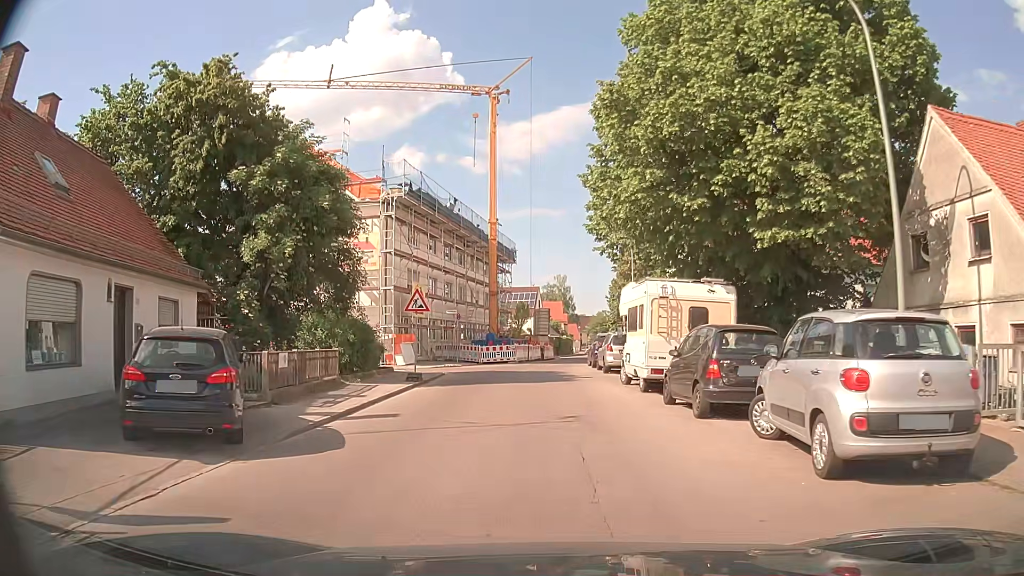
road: tertiary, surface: asphalt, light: Day
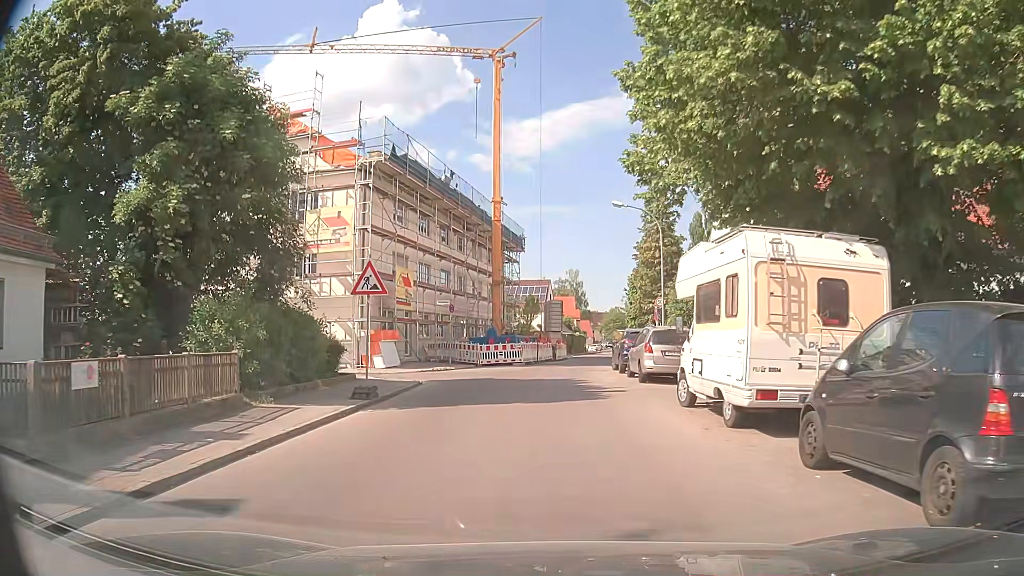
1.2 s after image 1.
(0.0, +7.2) m; -1°
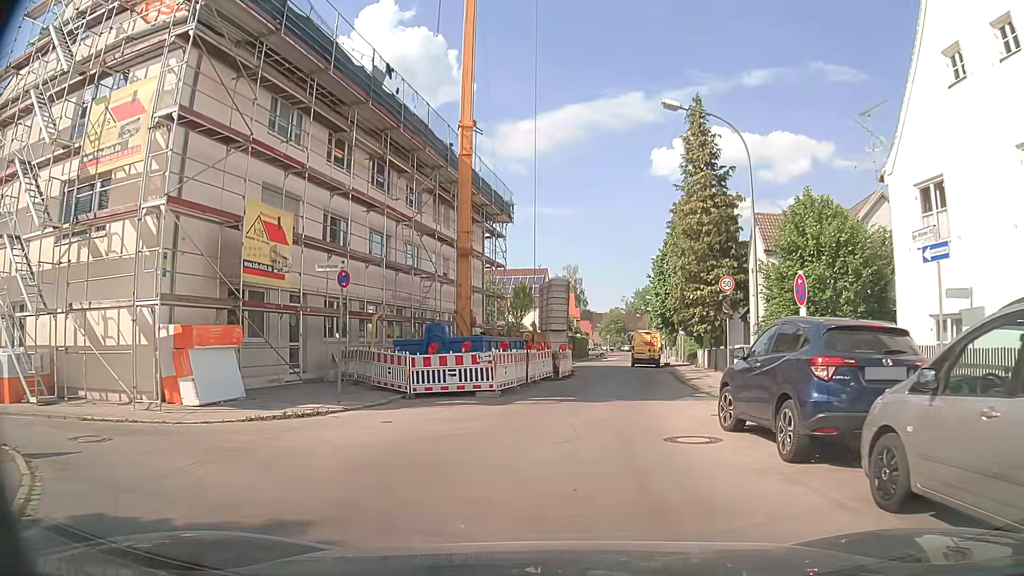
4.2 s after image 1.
(-0.2, +16.8) m; 0°
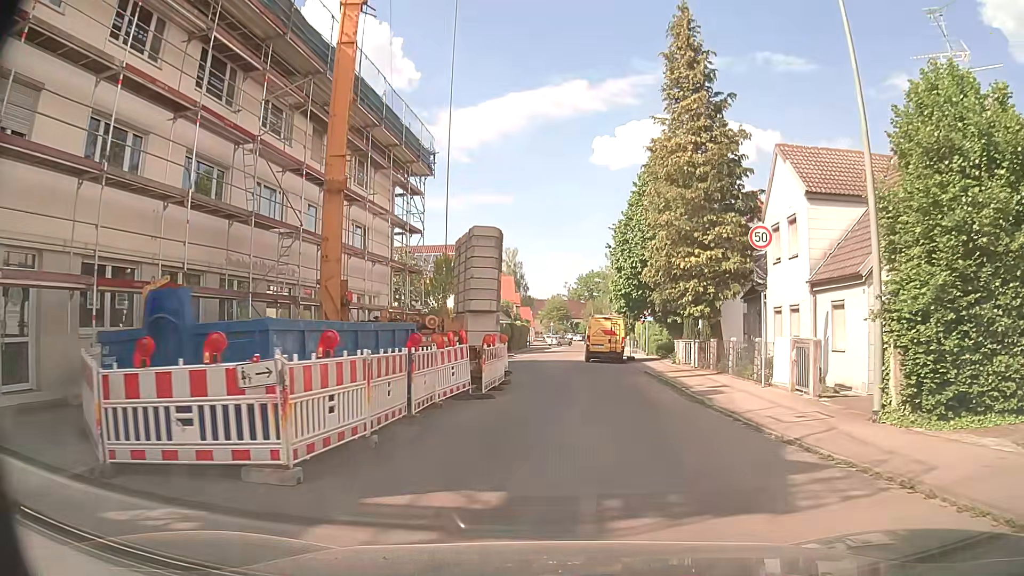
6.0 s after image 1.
(+0.4, +10.9) m; +4°
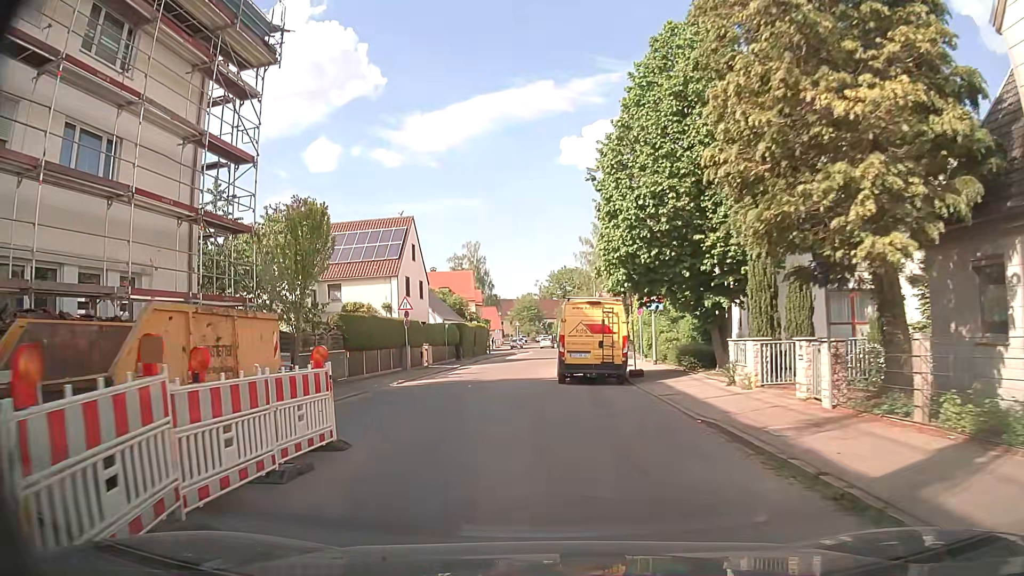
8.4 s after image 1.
(+1.2, +16.5) m; +4°
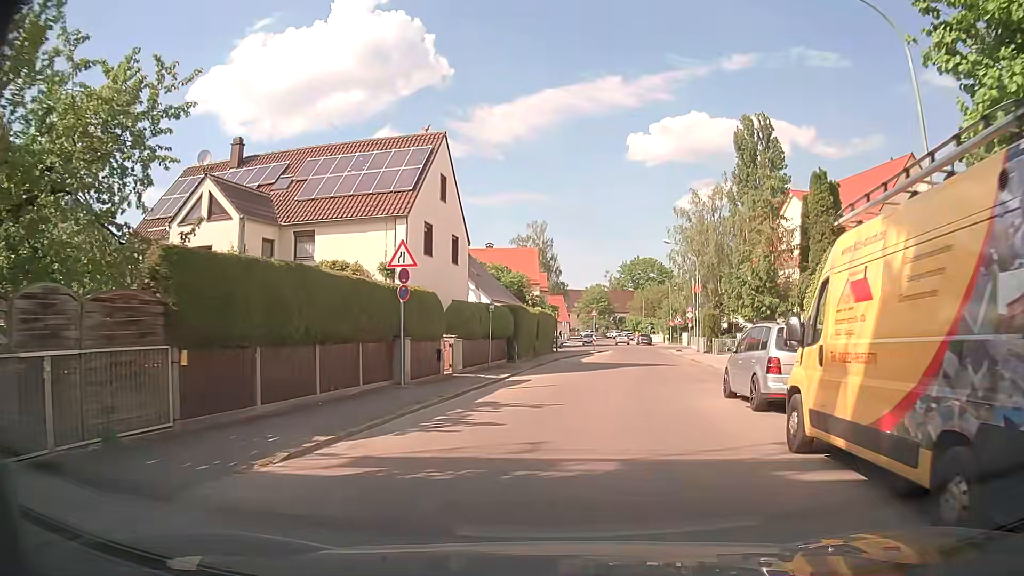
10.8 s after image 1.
(-2.0, +17.1) m; -6°
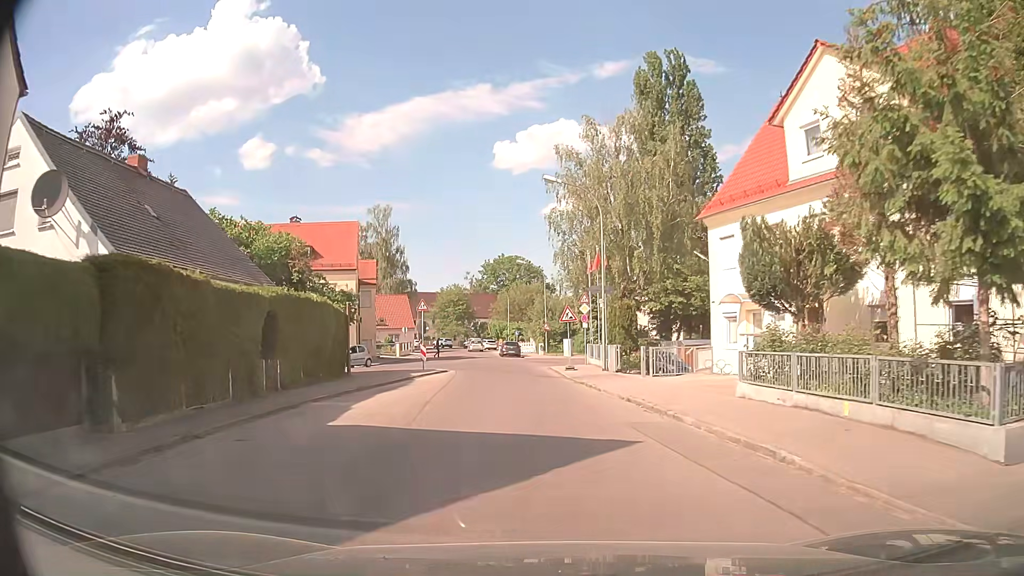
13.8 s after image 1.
(+2.8, +22.8) m; +11°
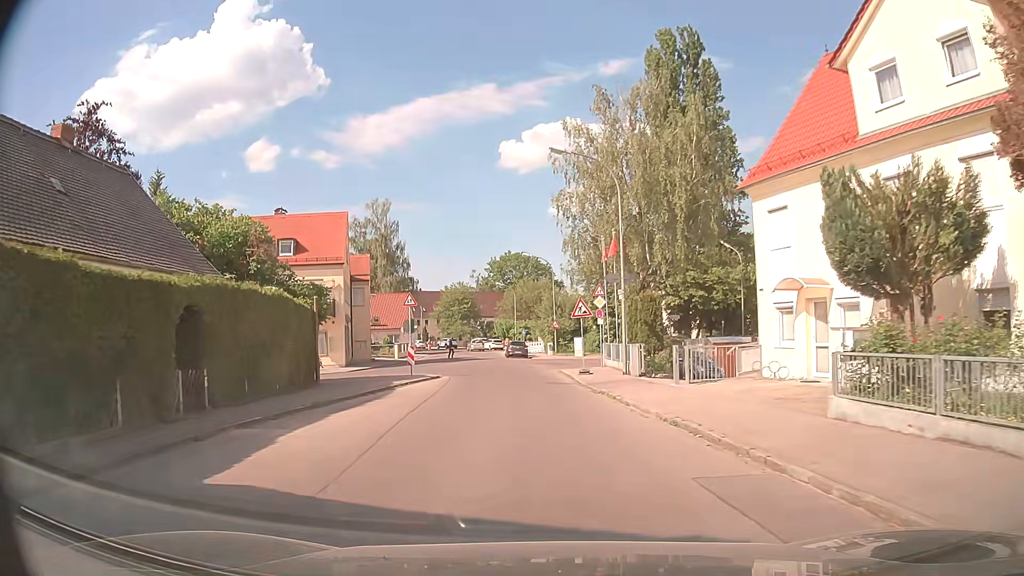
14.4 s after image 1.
(0.0, +4.8) m; -1°
(0, +10) (-1, +20) (-1, +30) (-3, +40) (-4, +50) (-5, +60) (-6, +70) (-7, +80) (-10, +89) (-14, +98) m
